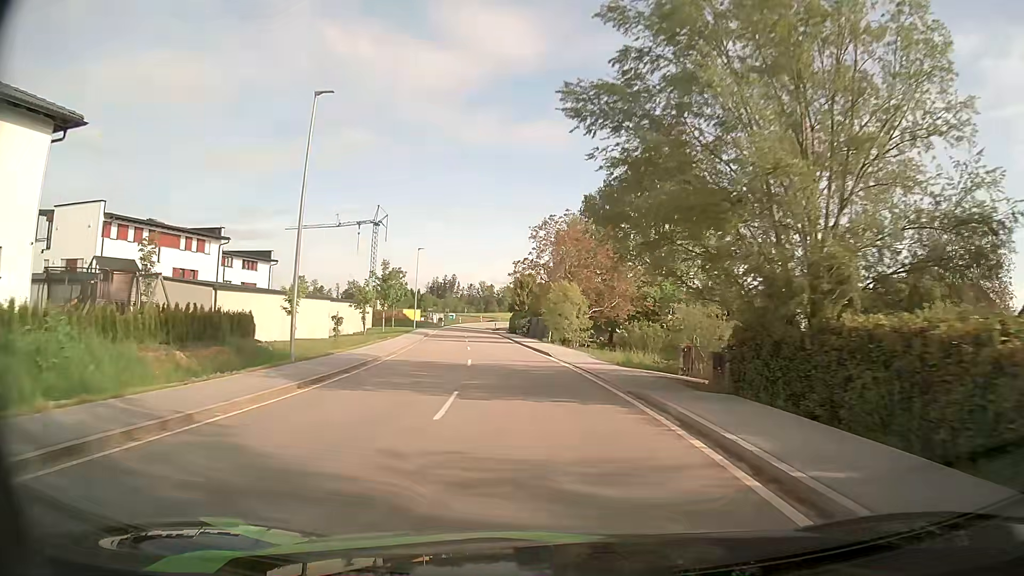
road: tertiary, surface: asphalt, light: Day
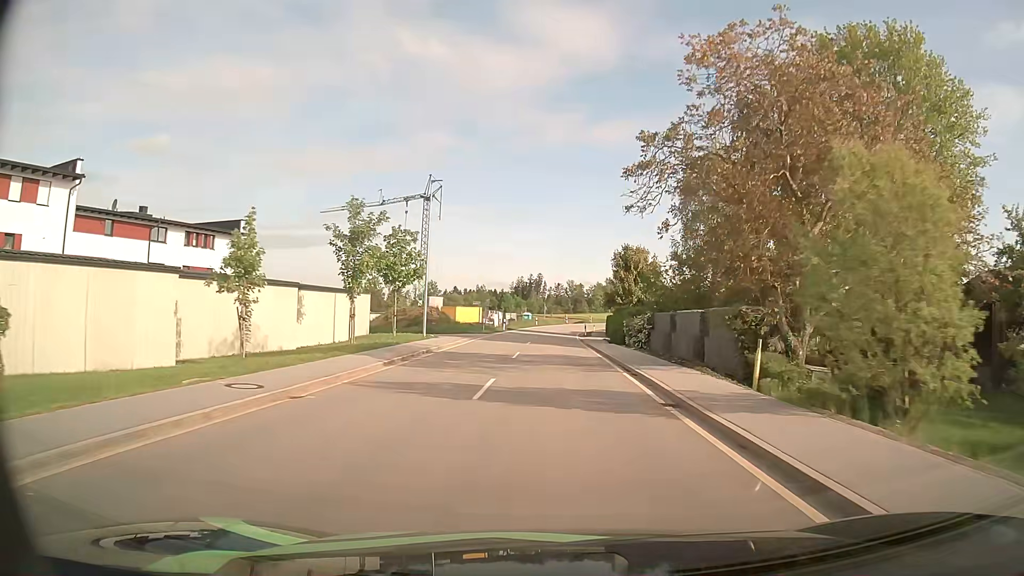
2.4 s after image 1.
(-2.4, +34.1) m; -8°
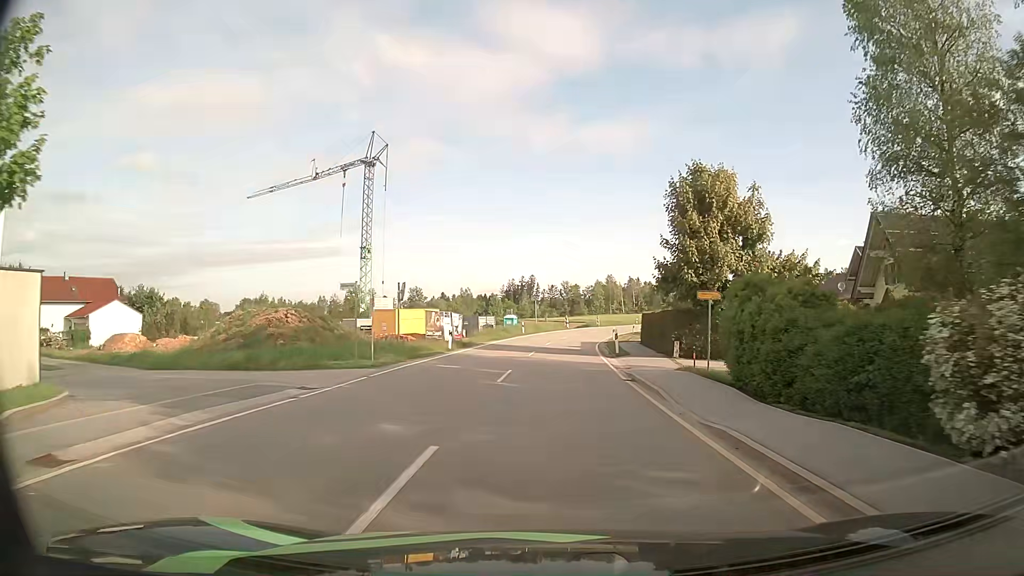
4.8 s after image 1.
(+0.1, +32.0) m; +1°
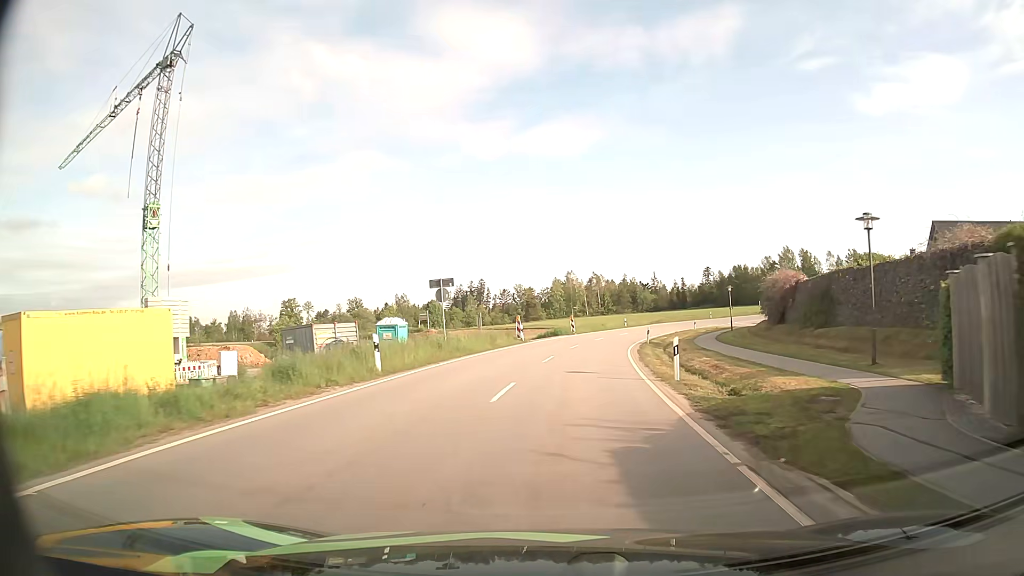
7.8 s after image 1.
(+0.9, +39.6) m; +4°
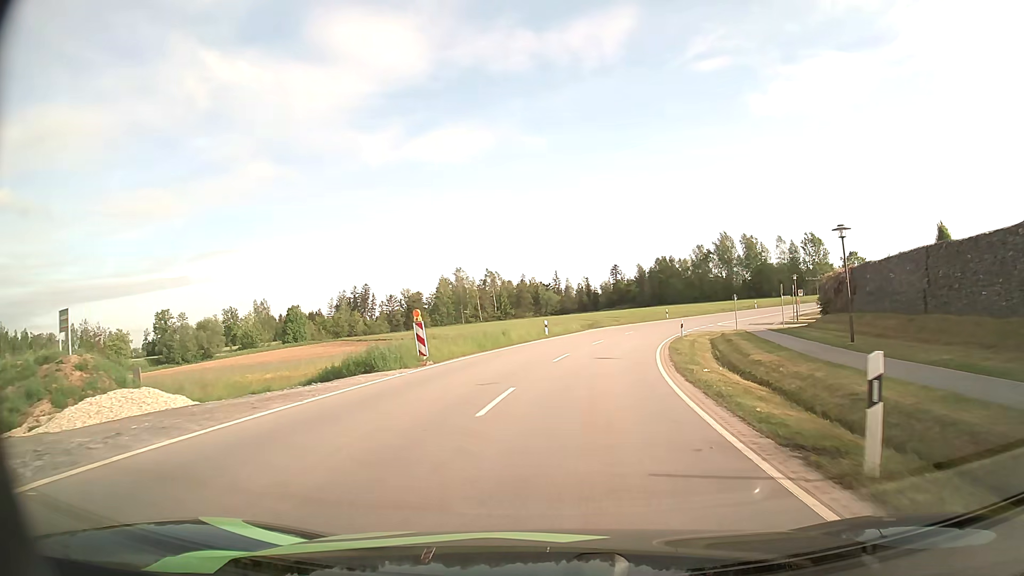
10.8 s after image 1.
(+2.3, +37.6) m; +9°
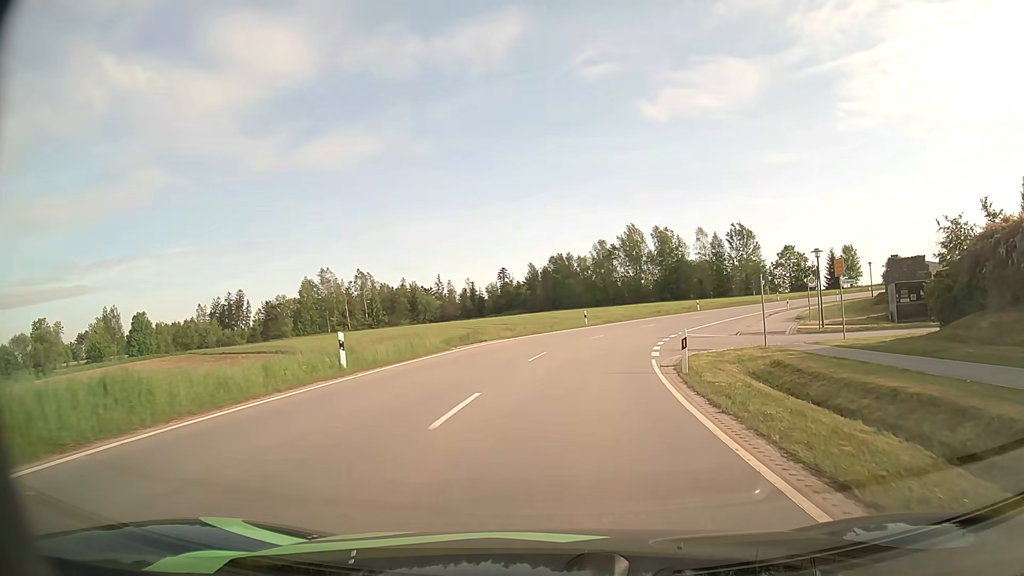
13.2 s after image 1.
(+1.8, +24.6) m; +9°
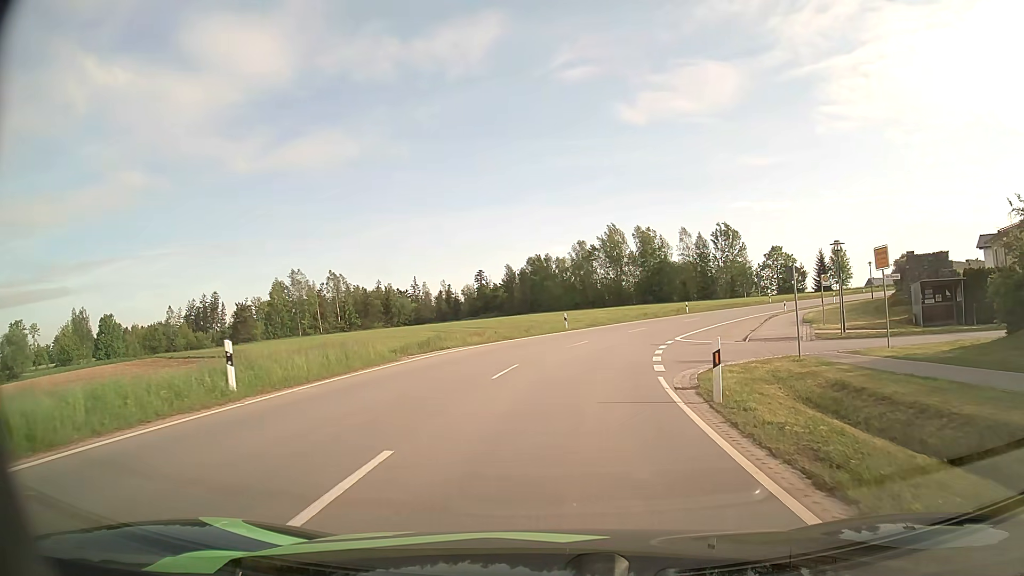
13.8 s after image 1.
(+0.1, +5.0) m; +2°
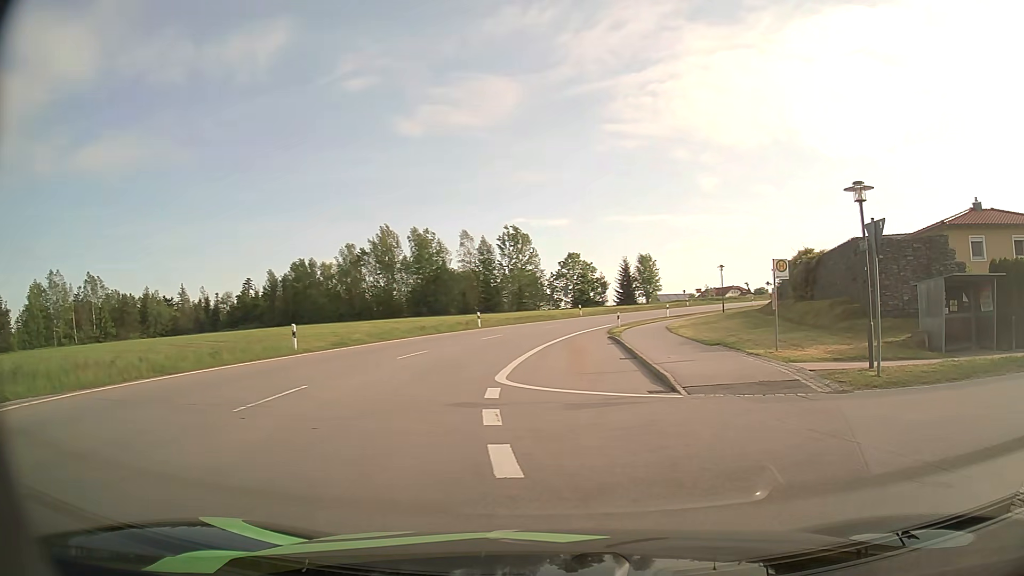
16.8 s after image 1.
(+1.4, +16.3) m; +20°
